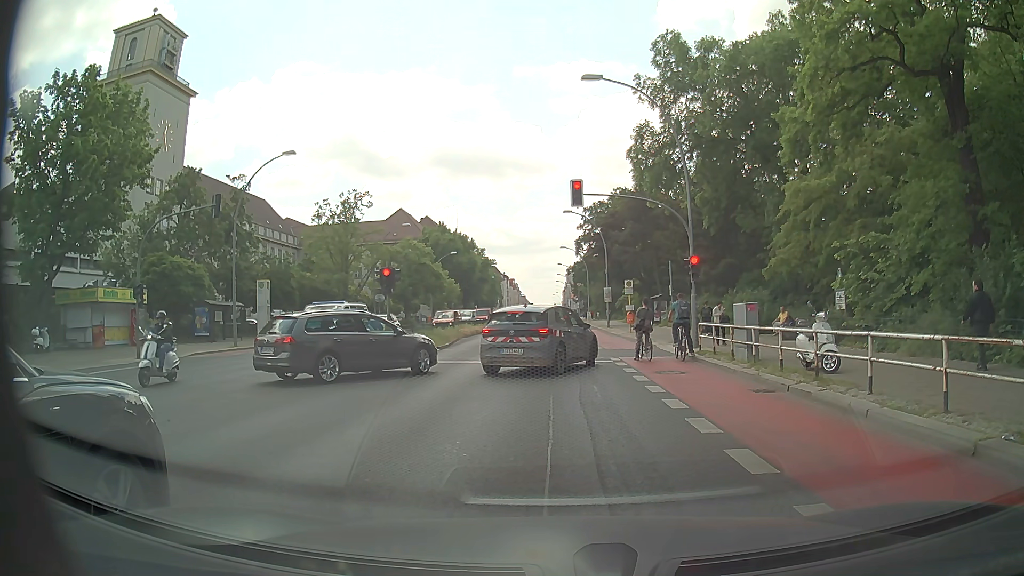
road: primary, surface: asphalt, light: Day
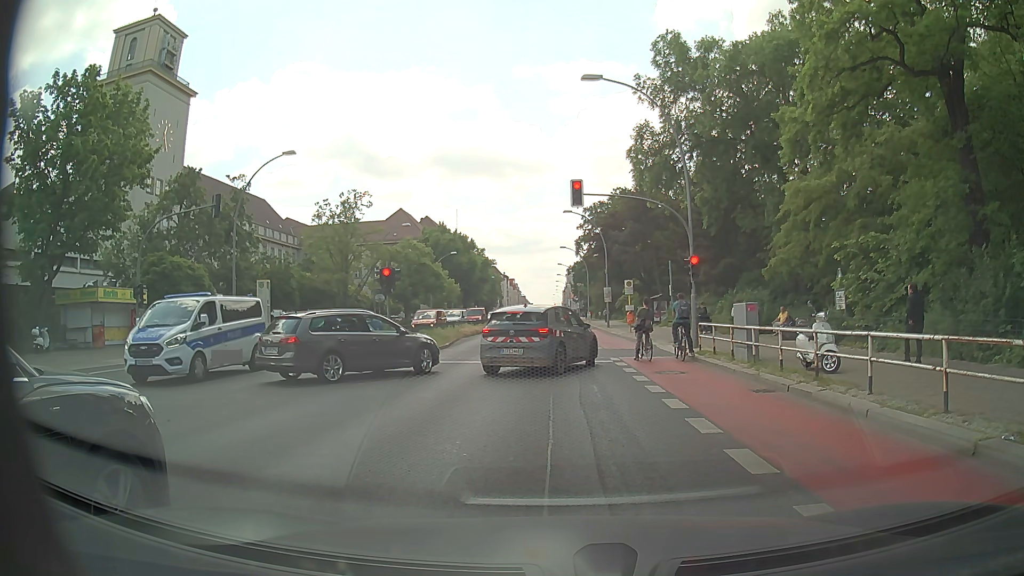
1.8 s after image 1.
(0.0, 0.0) m; 0°
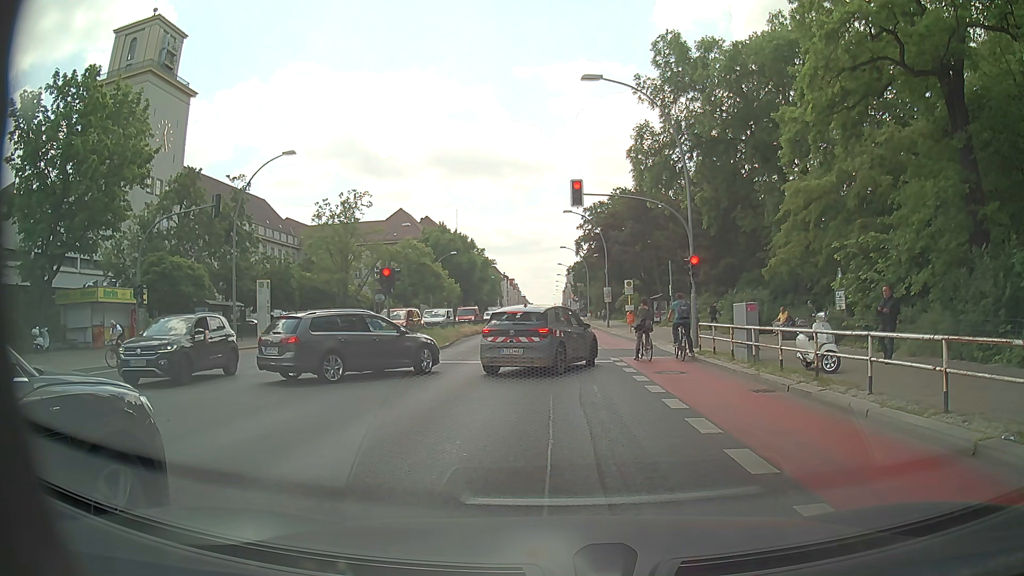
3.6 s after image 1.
(0.0, 0.0) m; 0°
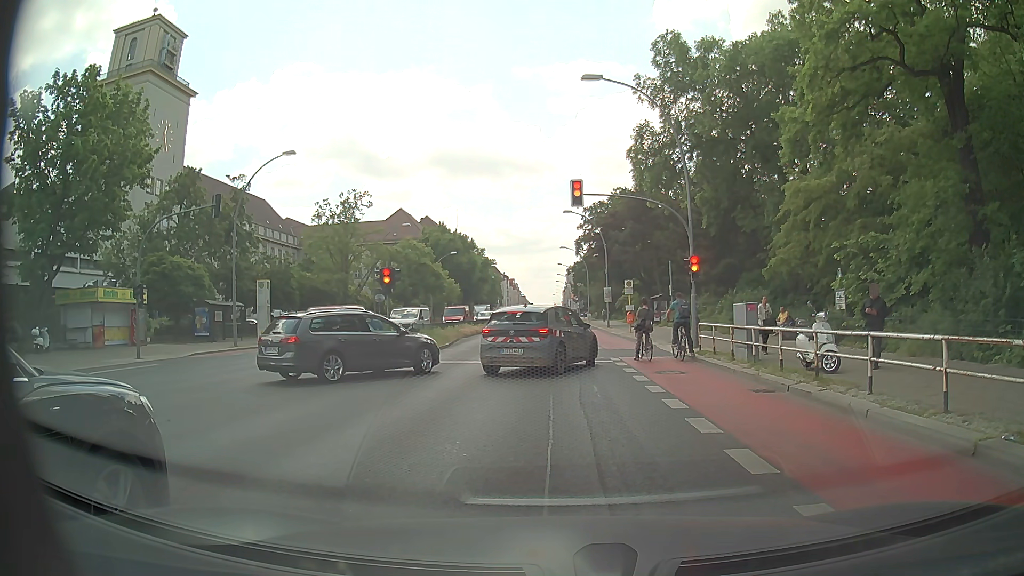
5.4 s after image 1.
(0.0, 0.0) m; 0°
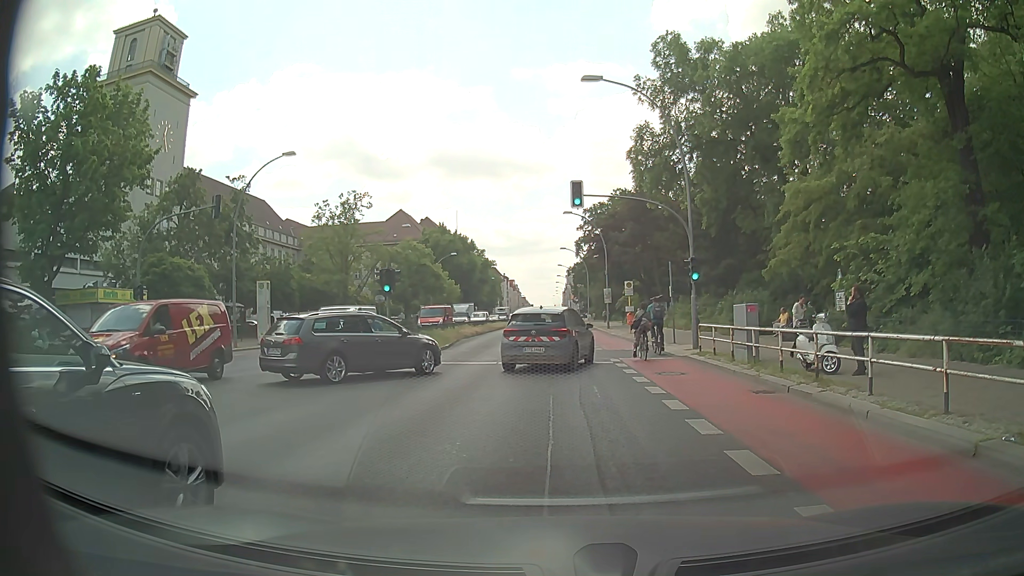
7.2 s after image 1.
(0.0, 0.0) m; 0°
